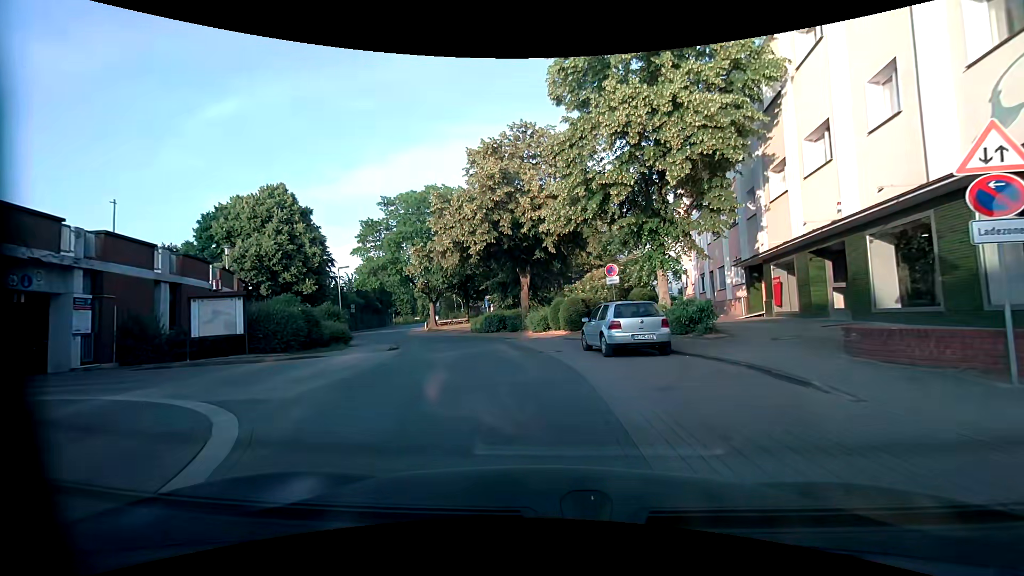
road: residential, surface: paving_stones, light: Day
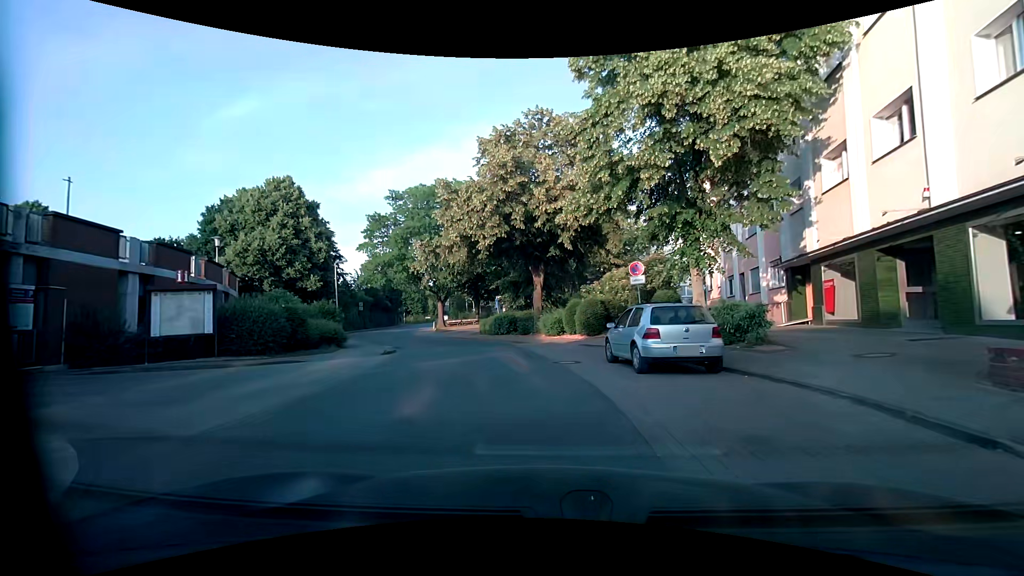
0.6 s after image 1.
(-0.1, +2.6) m; -3°
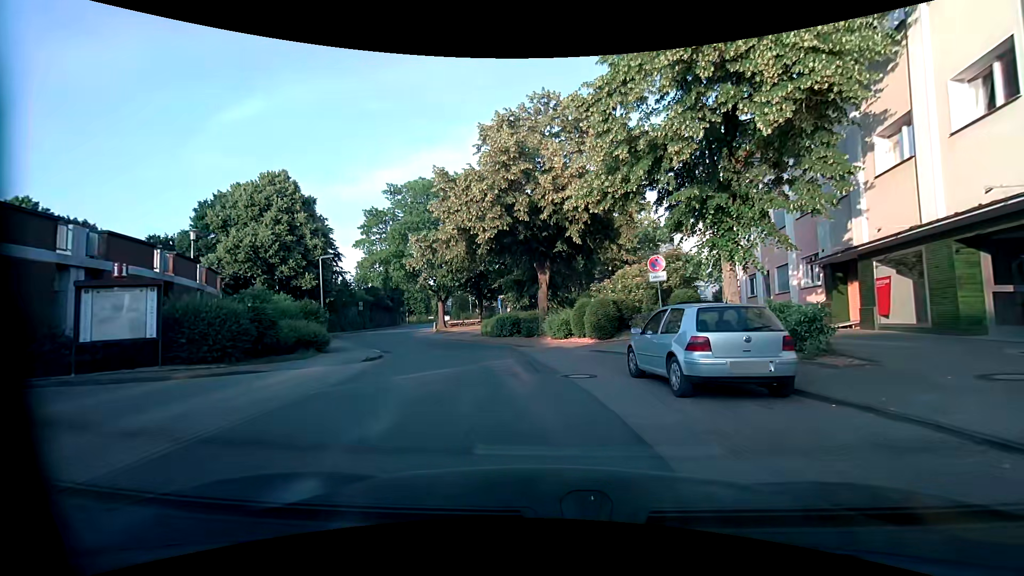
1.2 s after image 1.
(+0.1, +2.6) m; +1°
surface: asphalt
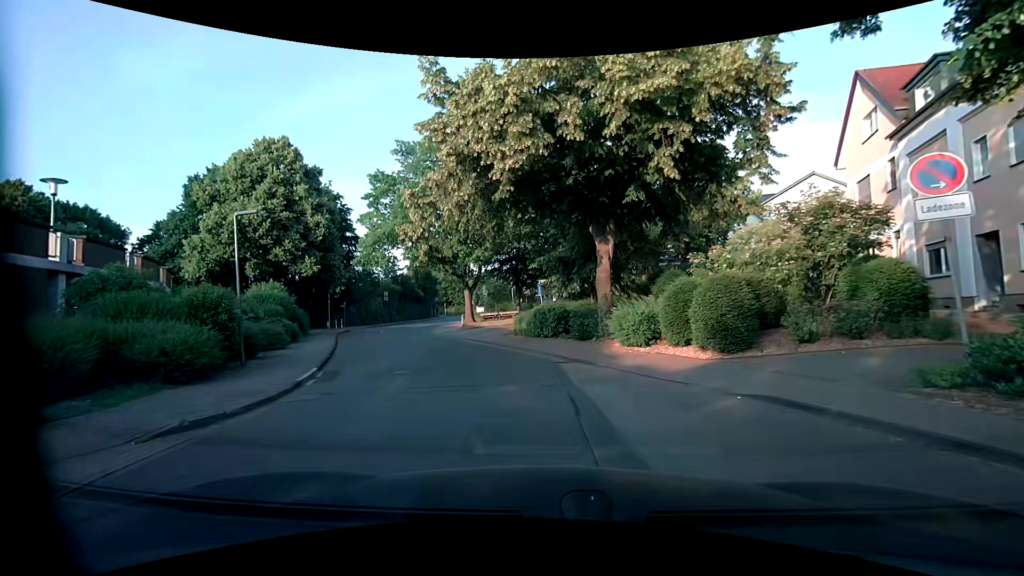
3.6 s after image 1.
(-0.4, +10.8) m; -6°
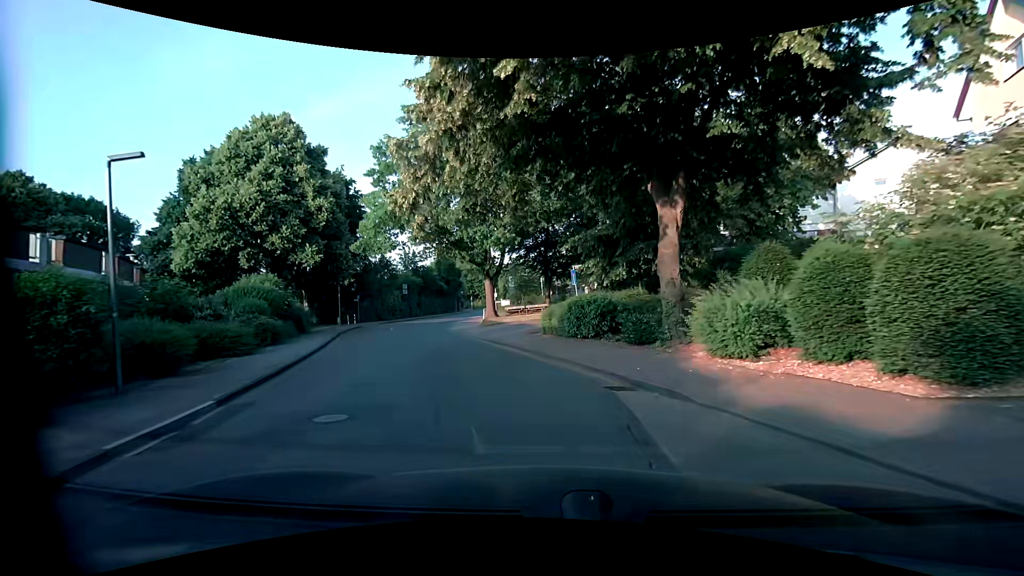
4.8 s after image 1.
(0.0, +5.8) m; -1°
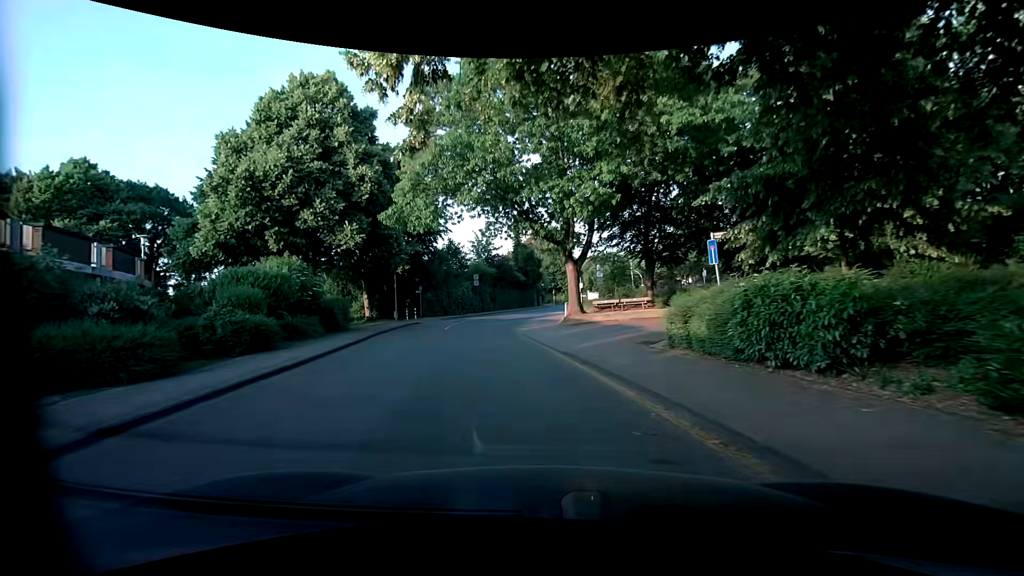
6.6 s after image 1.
(-0.7, +9.1) m; -11°
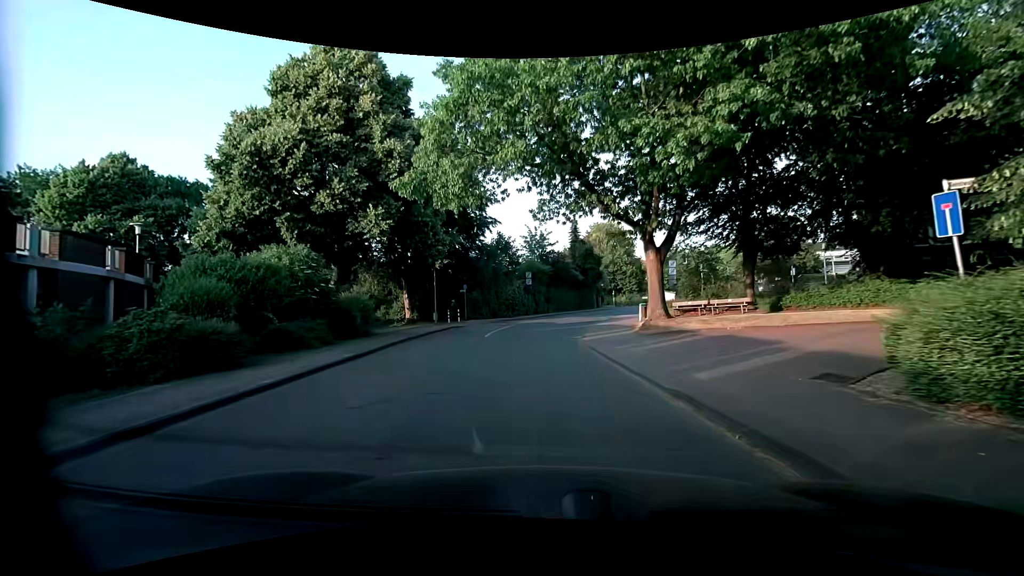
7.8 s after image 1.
(-0.4, +6.1) m; -9°
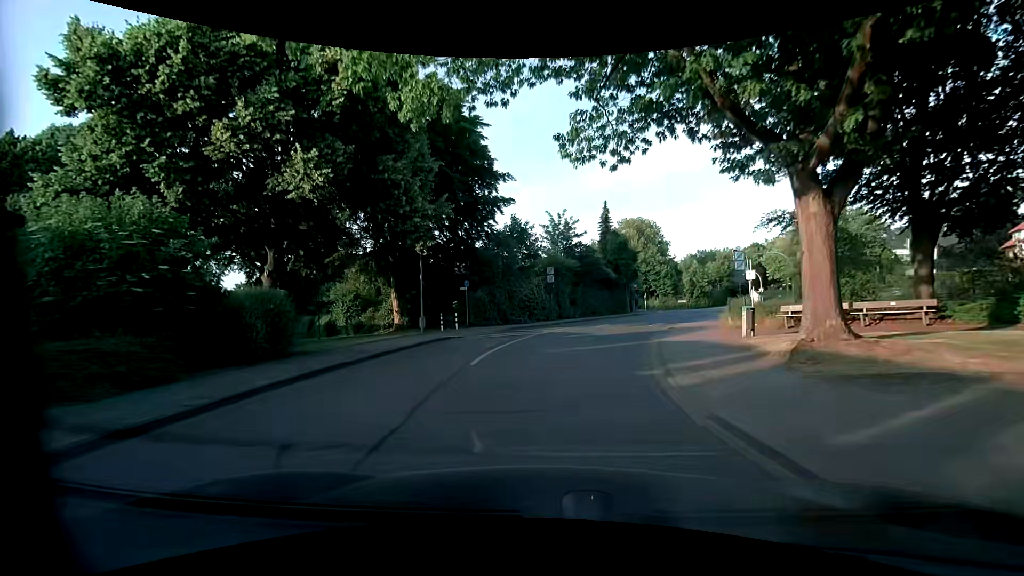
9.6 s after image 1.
(+0.2, +10.1) m; 0°
